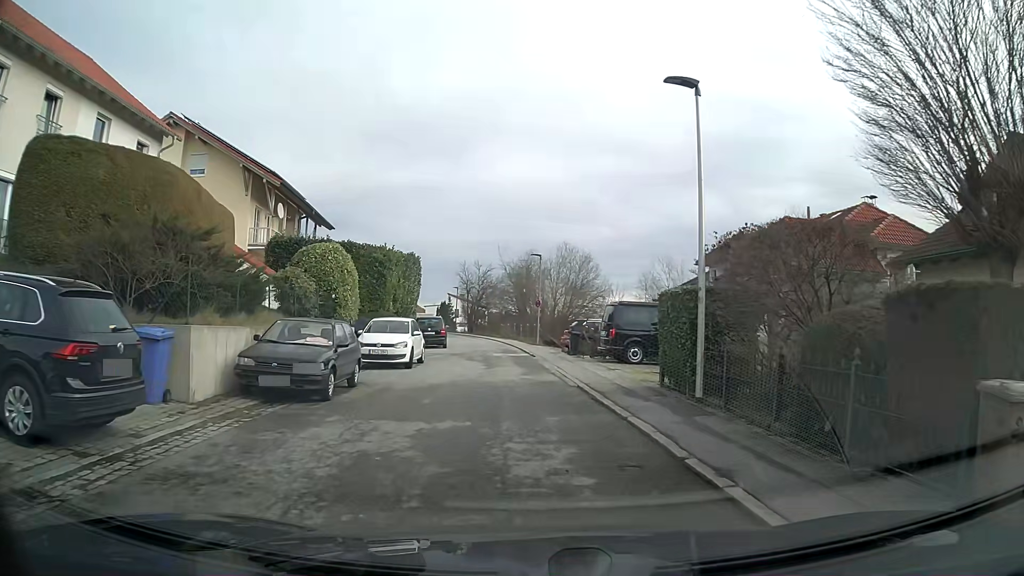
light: Day
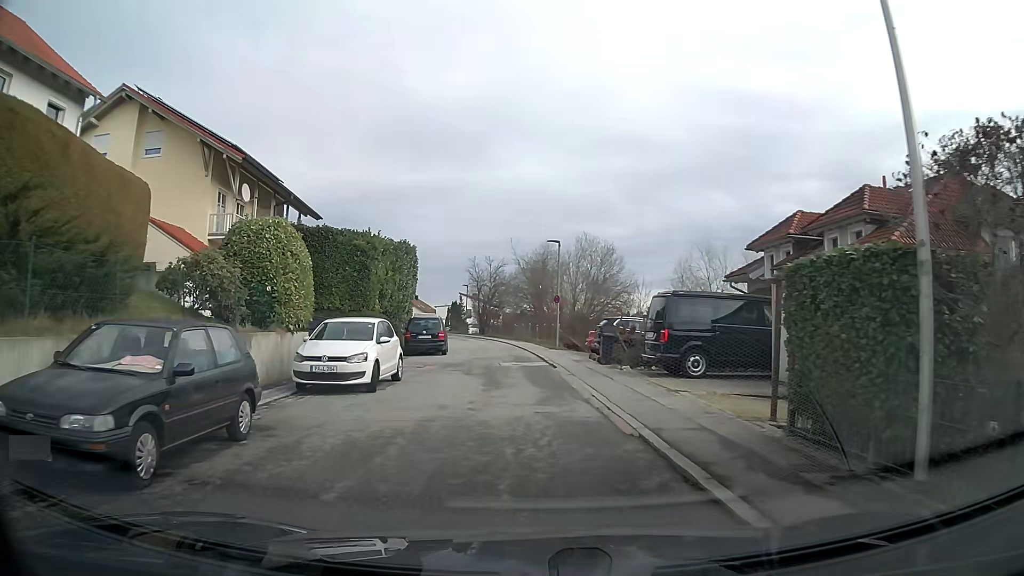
(-0.1, +6.4) m; -2°
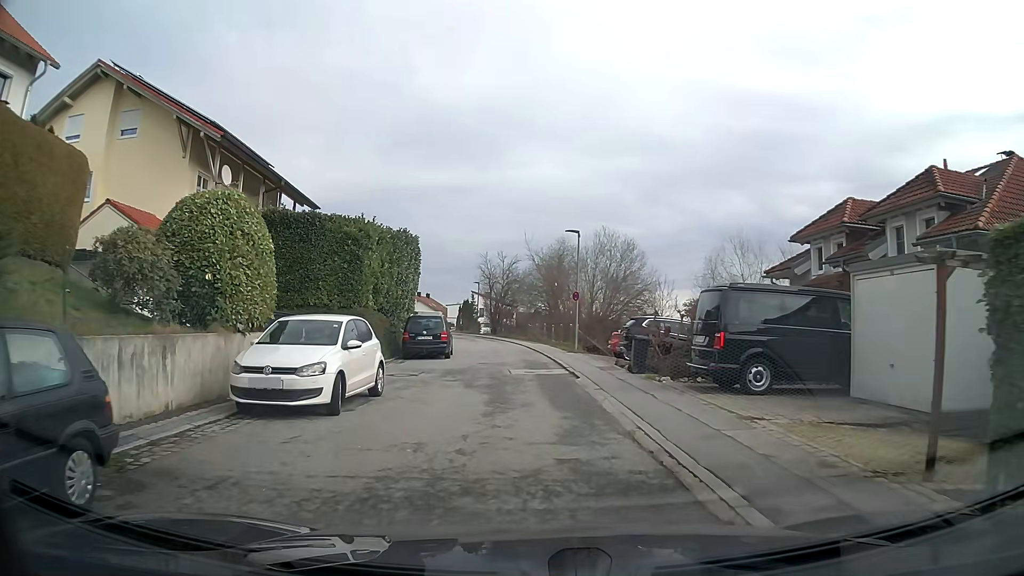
(0.0, +3.6) m; -1°
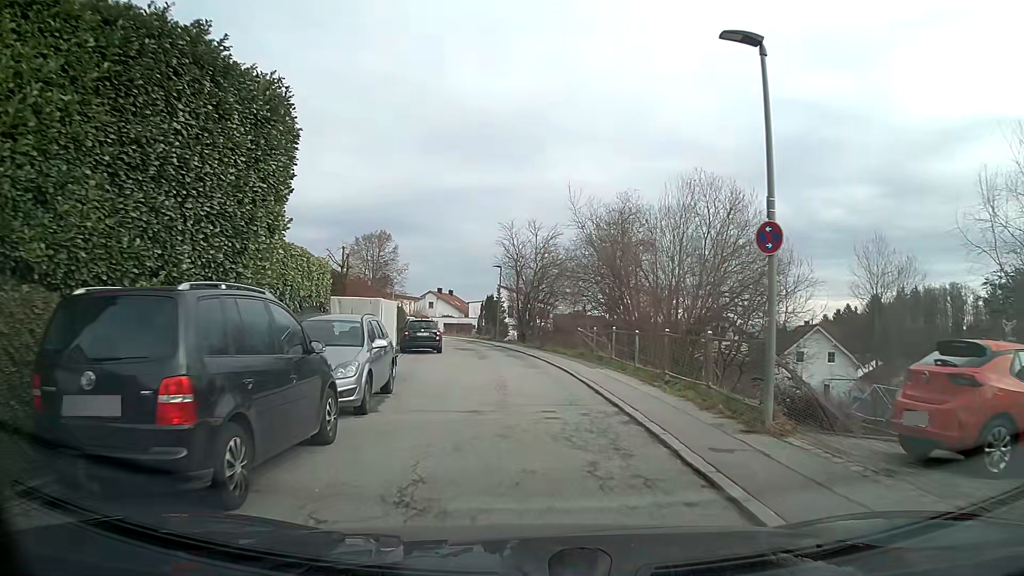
(-0.6, +20.3) m; -3°
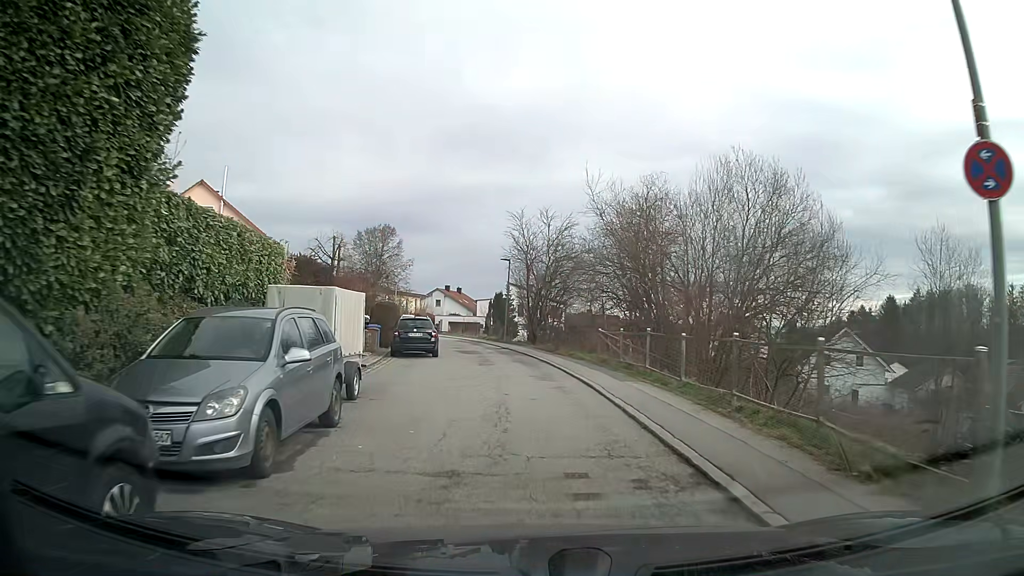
(0.0, +4.3) m; -1°
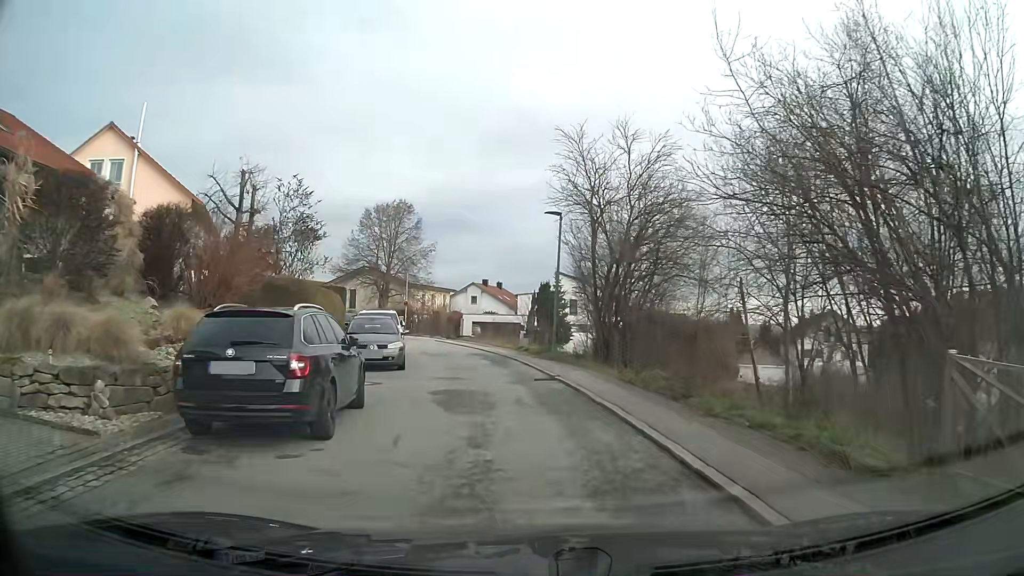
(-0.6, +17.6) m; -4°
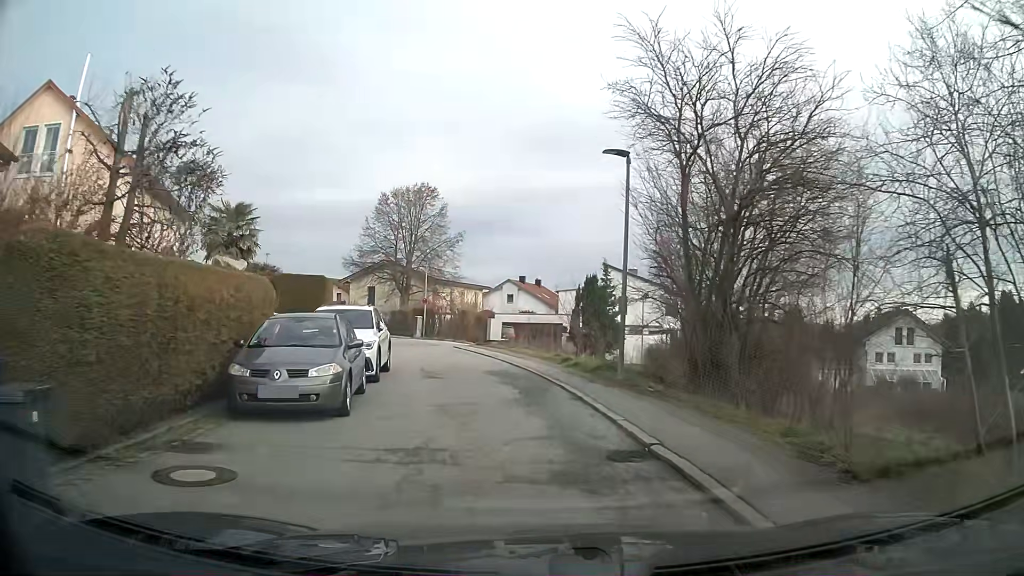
(-0.3, +8.6) m; -4°
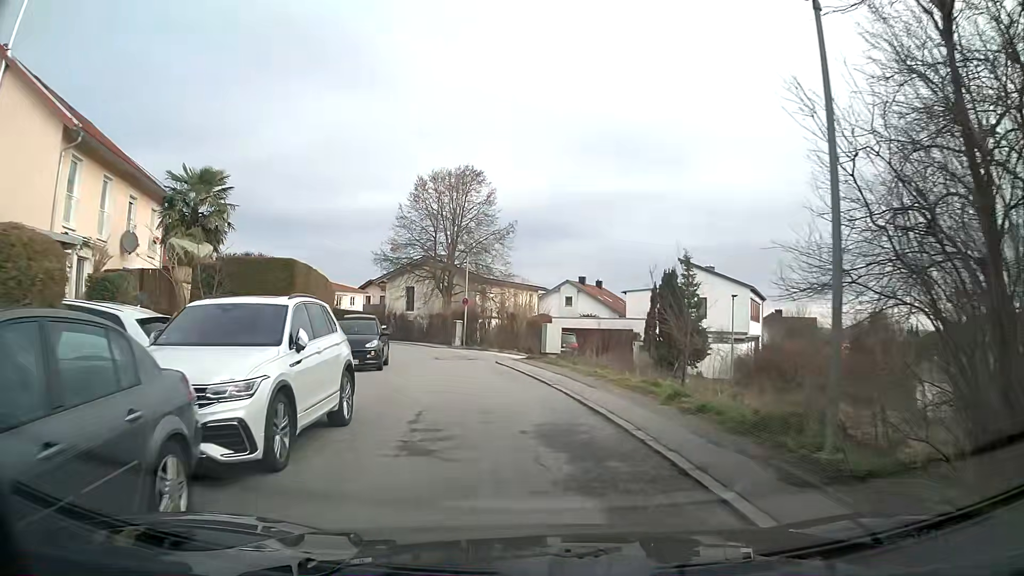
(-0.3, +8.2) m; -5°
(0, +10) (-2, +20) (-4, +30) (-8, +39) (-12, +48) (-19, +55) (-26, +62) (-34, +68) (-43, +73) (-52, +73) m
